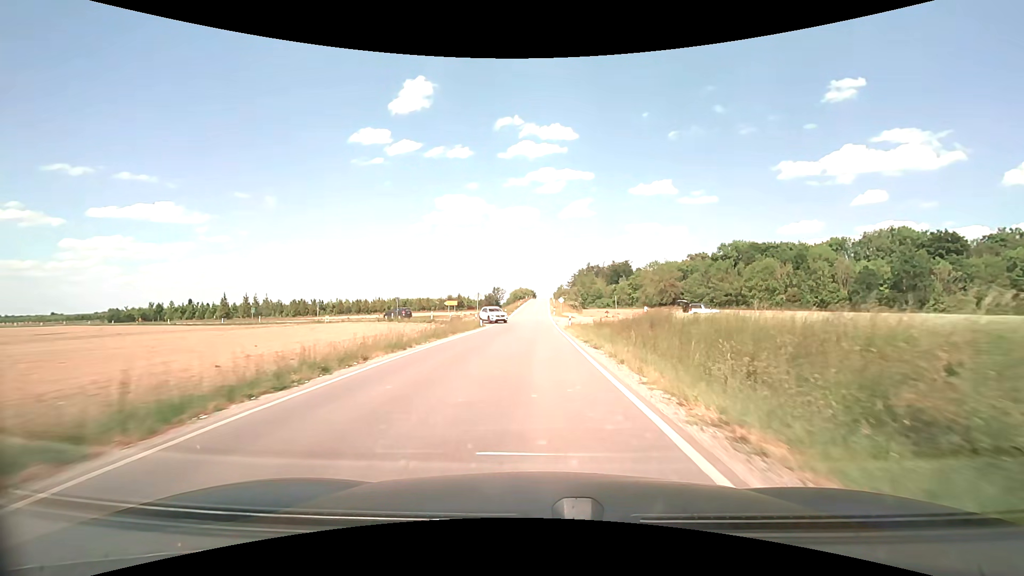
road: secondary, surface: asphalt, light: Day
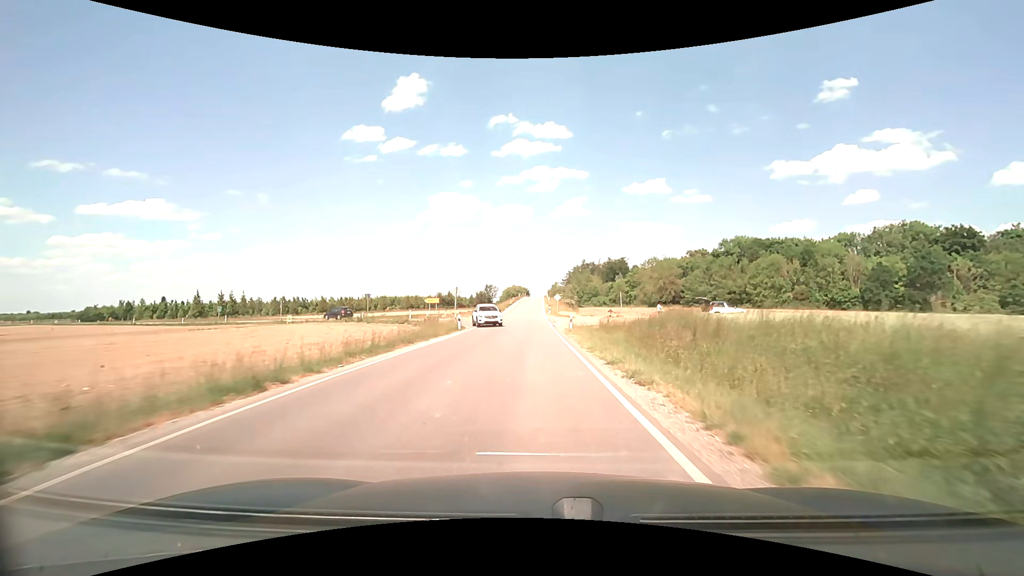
(+0.1, +8.5) m; +1°
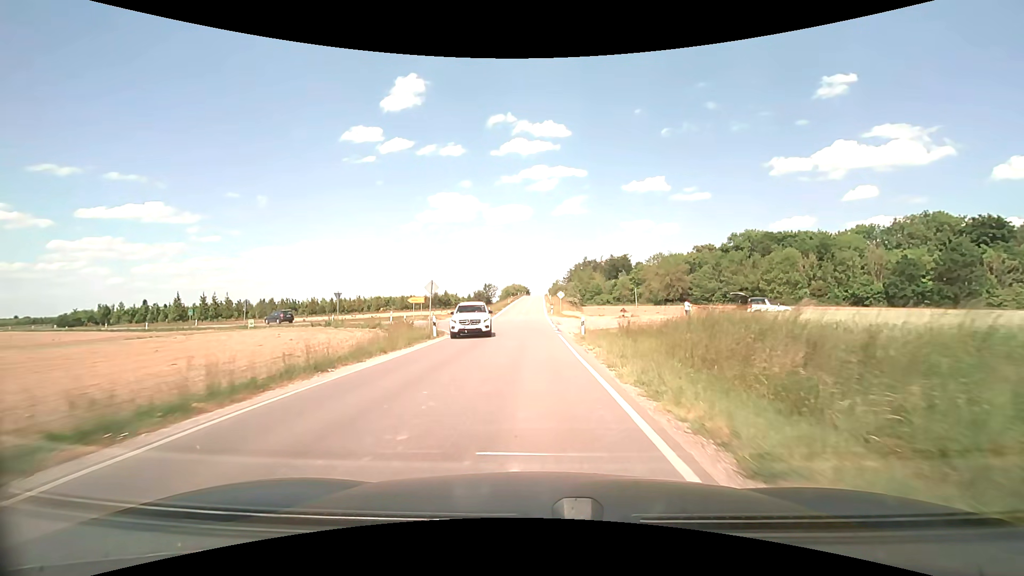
(0.0, +8.1) m; 0°
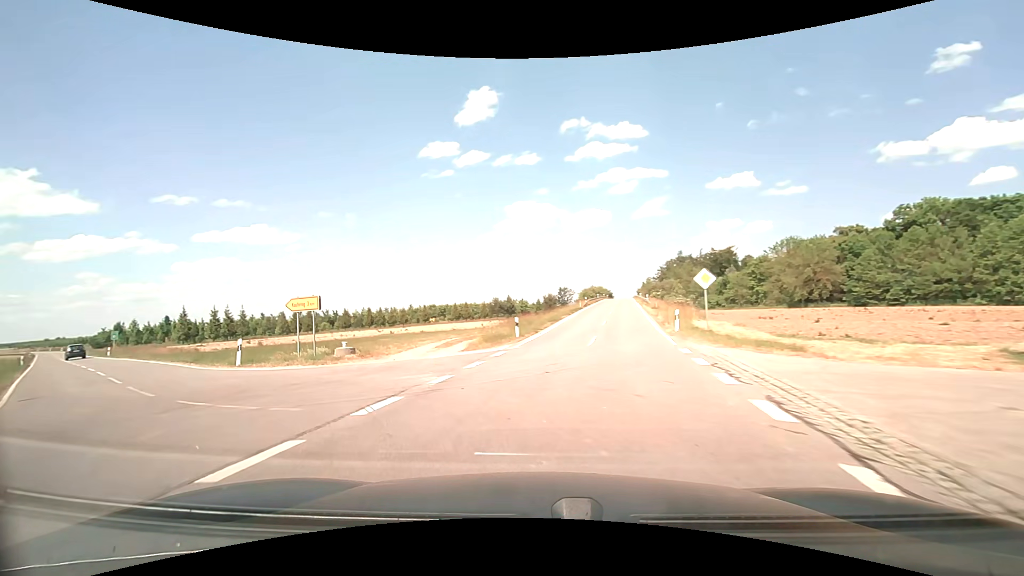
(-0.4, +35.1) m; -8°
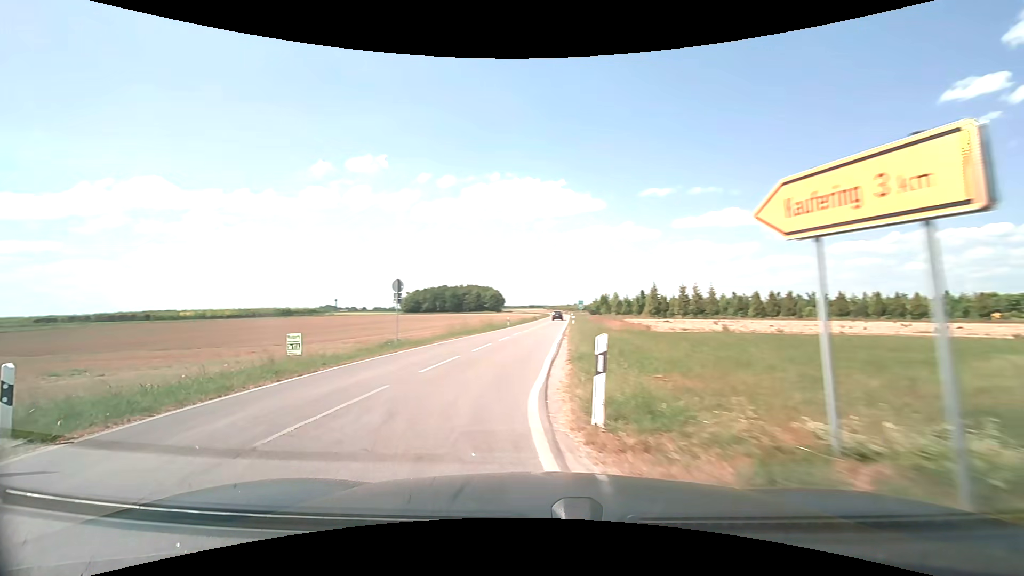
(-6.5, +15.3) m; -51°
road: unclassified
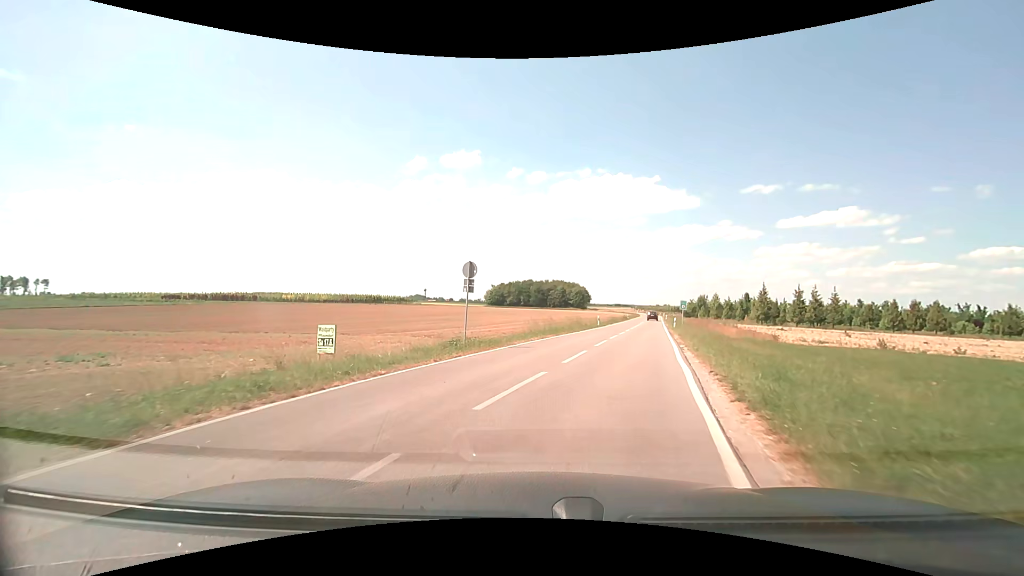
(-0.6, +5.2) m; -11°
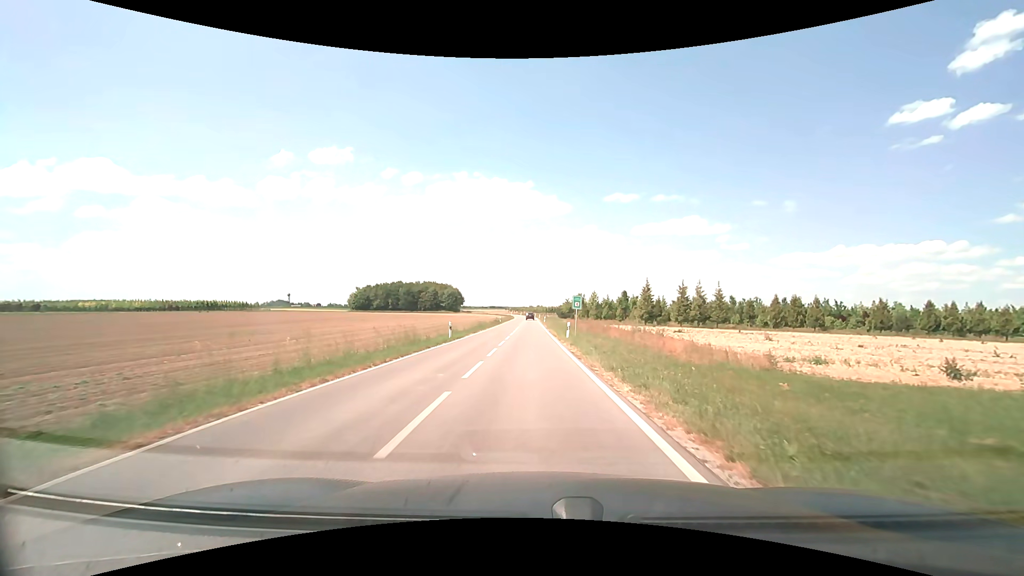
(+3.7, +19.7) m; +15°
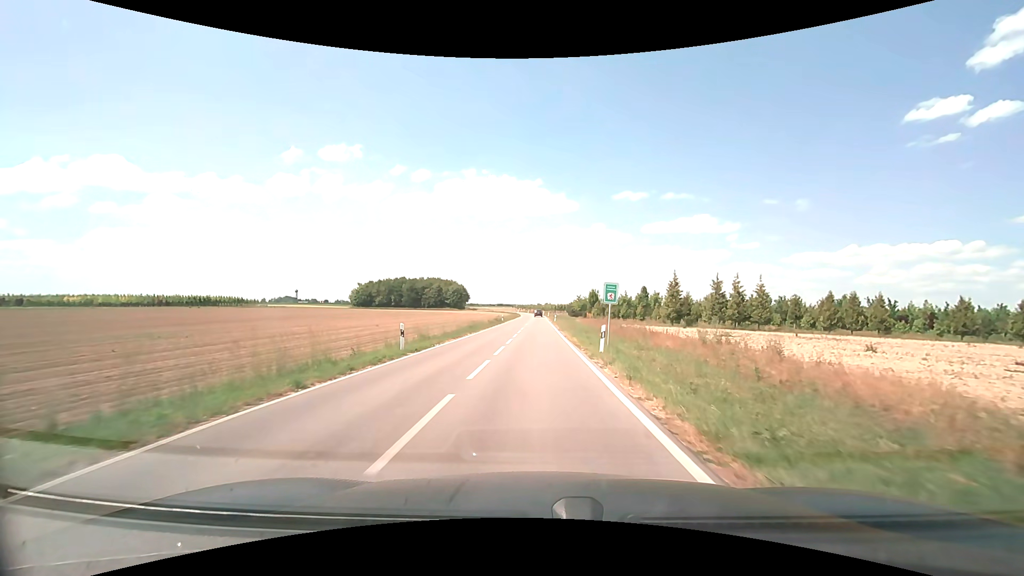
(-0.1, +12.9) m; -1°
(0, +10) (0, +20) (0, +30) (0, +40) (0, +50) (+1, +60) (+1, +70) (+1, +80) (+1, +90) (+1, +100) m
